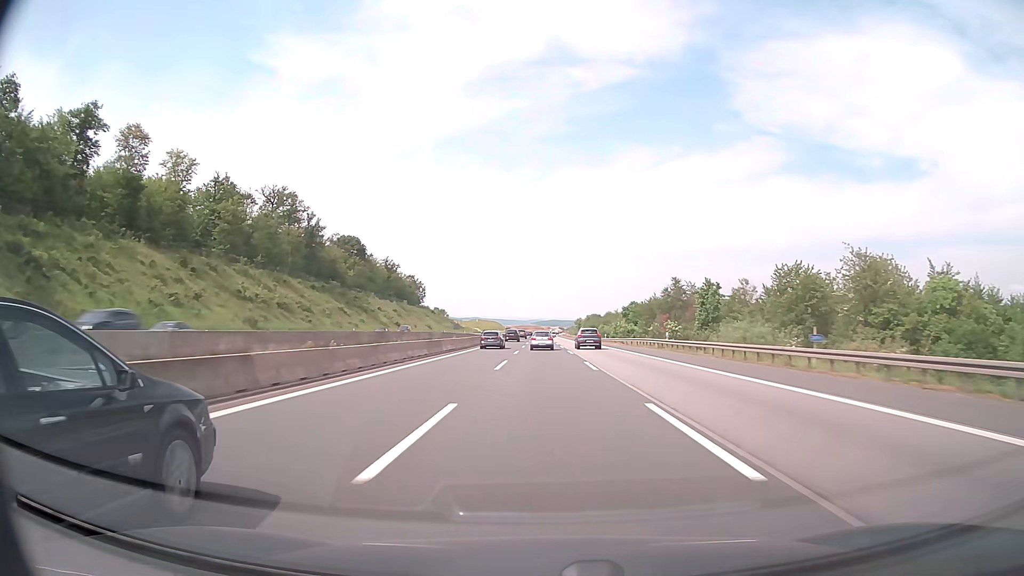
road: motorway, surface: asphalt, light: Day
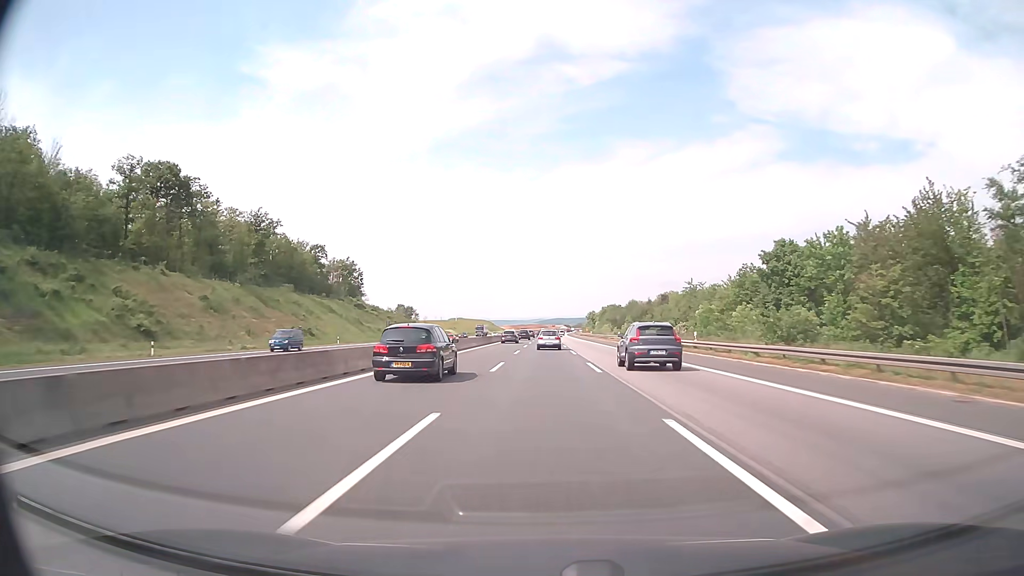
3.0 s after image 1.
(-0.2, +109.2) m; 0°
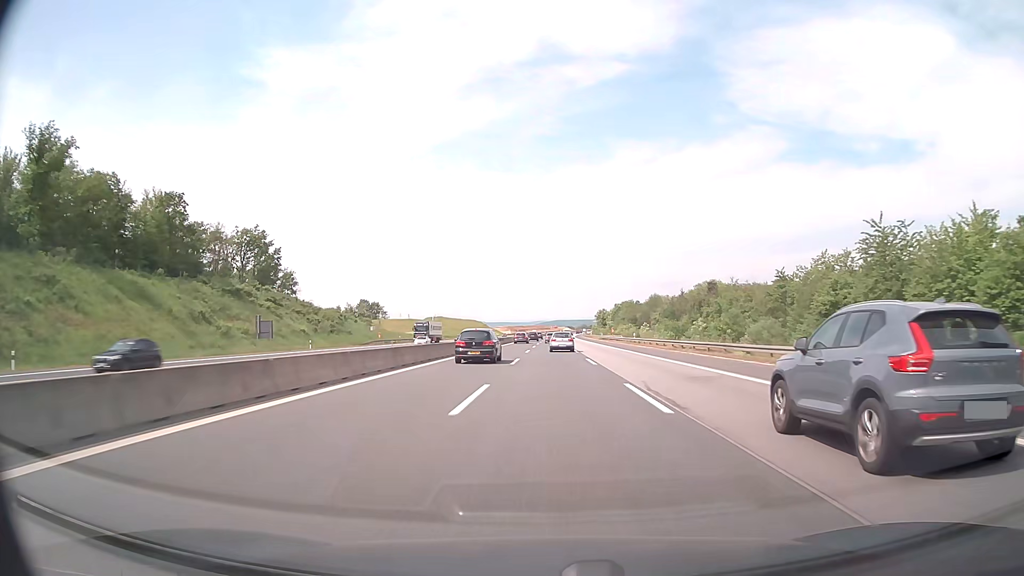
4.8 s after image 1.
(-0.3, +65.2) m; 0°
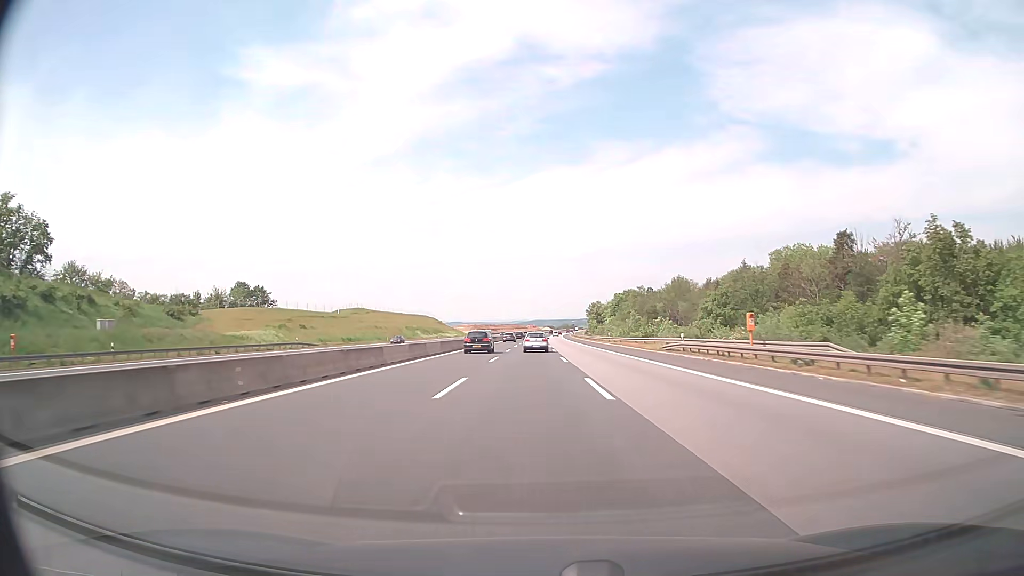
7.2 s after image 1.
(+1.2, +87.1) m; +2°
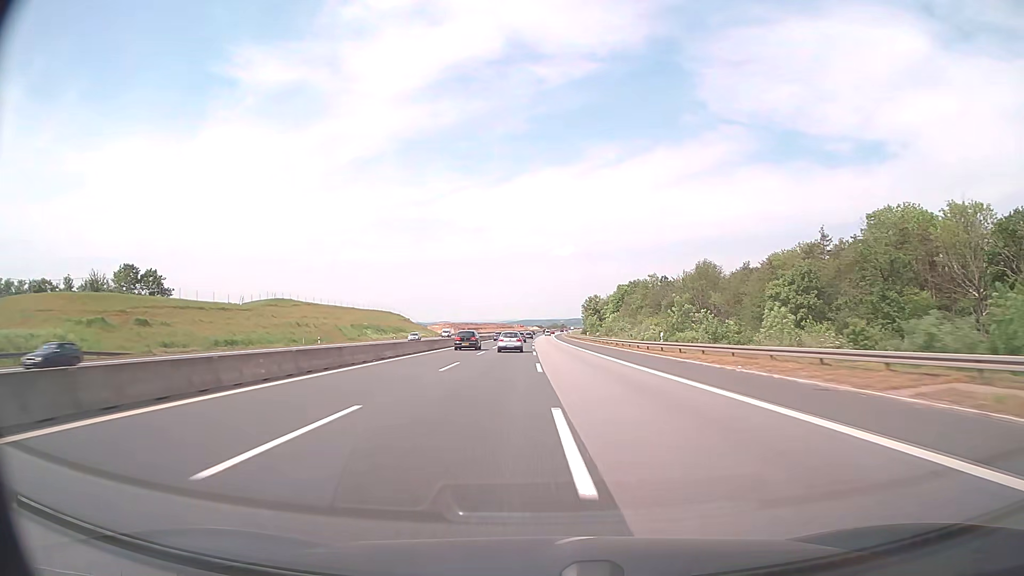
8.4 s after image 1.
(+0.4, +43.7) m; +1°
